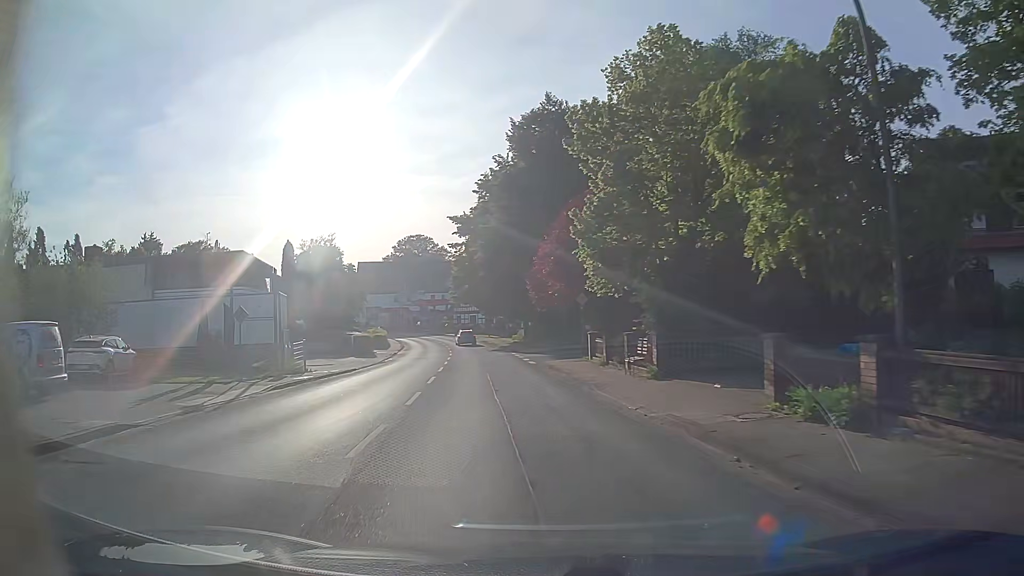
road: secondary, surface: asphalt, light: Day
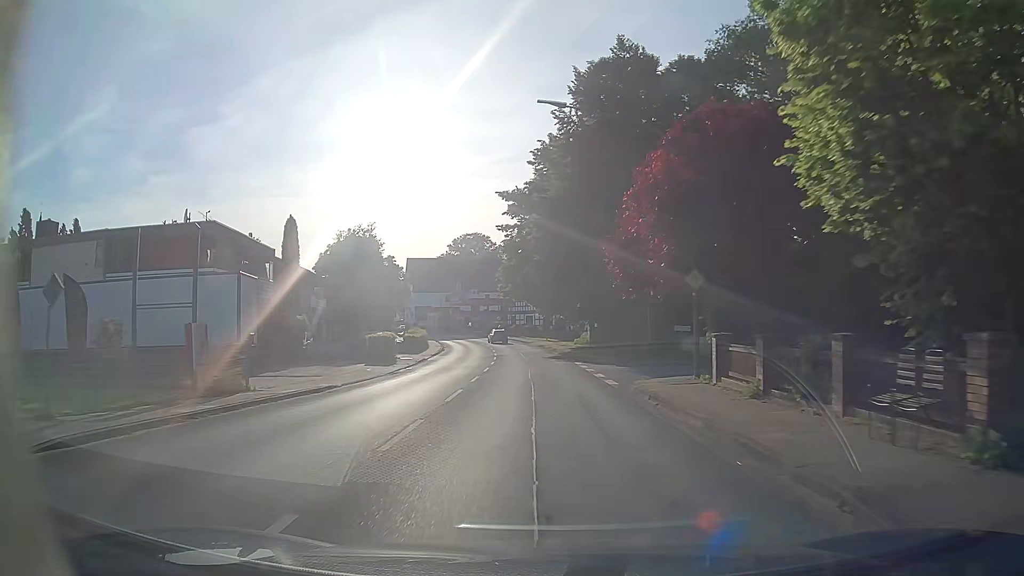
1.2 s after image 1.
(-0.8, +12.1) m; -6°
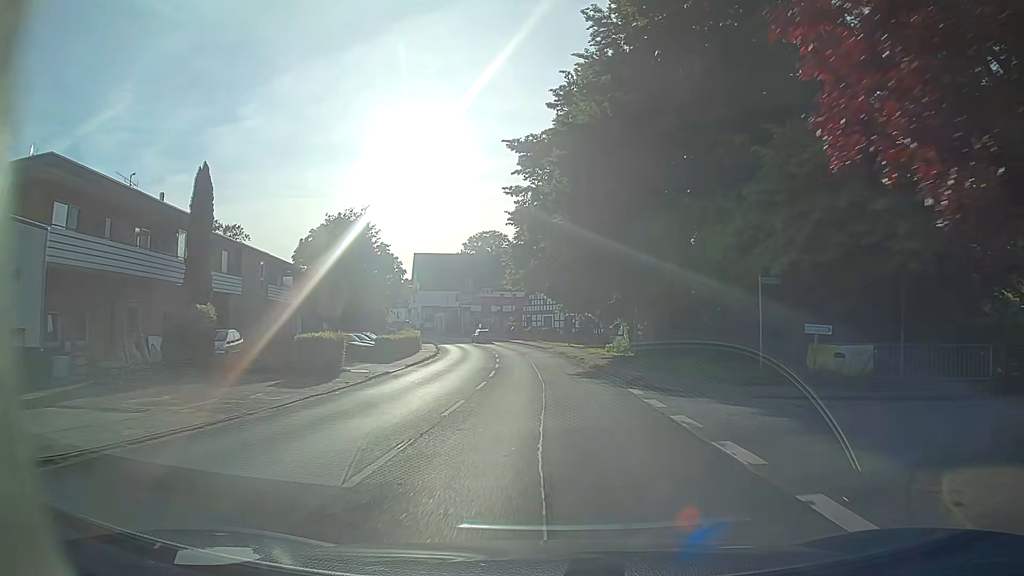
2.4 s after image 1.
(-0.2, +14.7) m; -1°
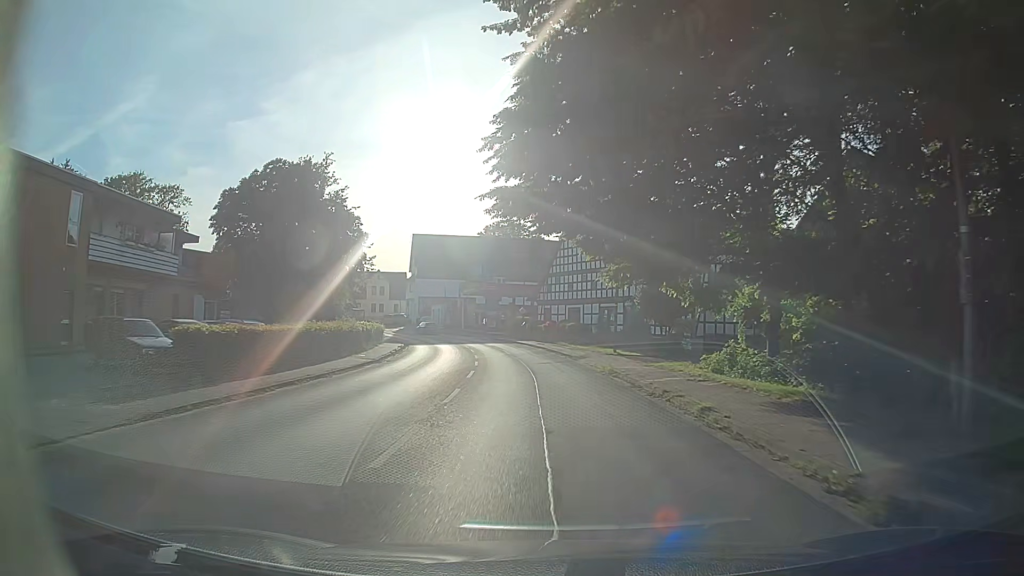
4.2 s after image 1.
(-0.5, +24.2) m; -2°
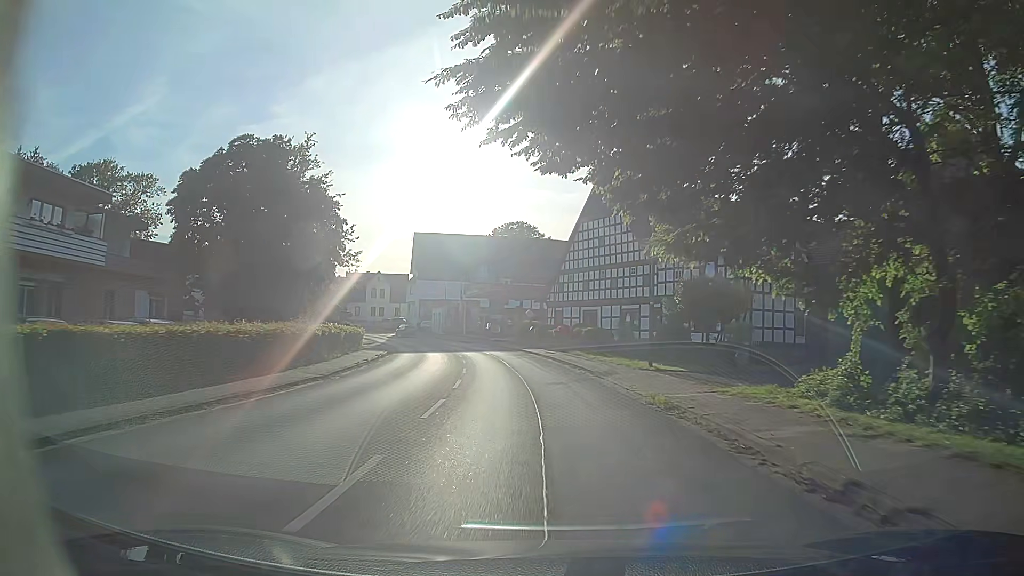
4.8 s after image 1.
(-0.1, +8.2) m; 0°
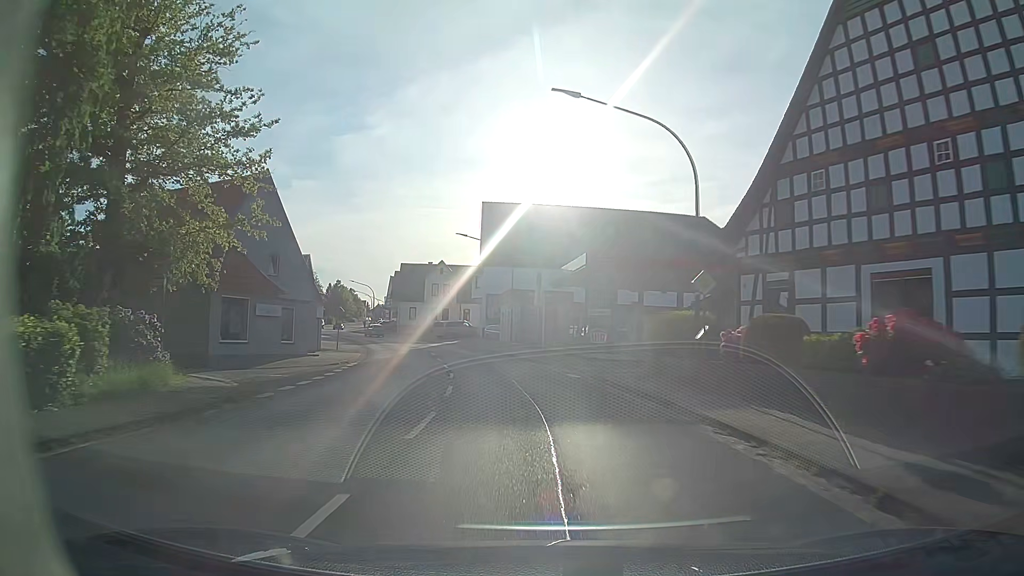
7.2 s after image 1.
(-2.4, +33.1) m; -9°
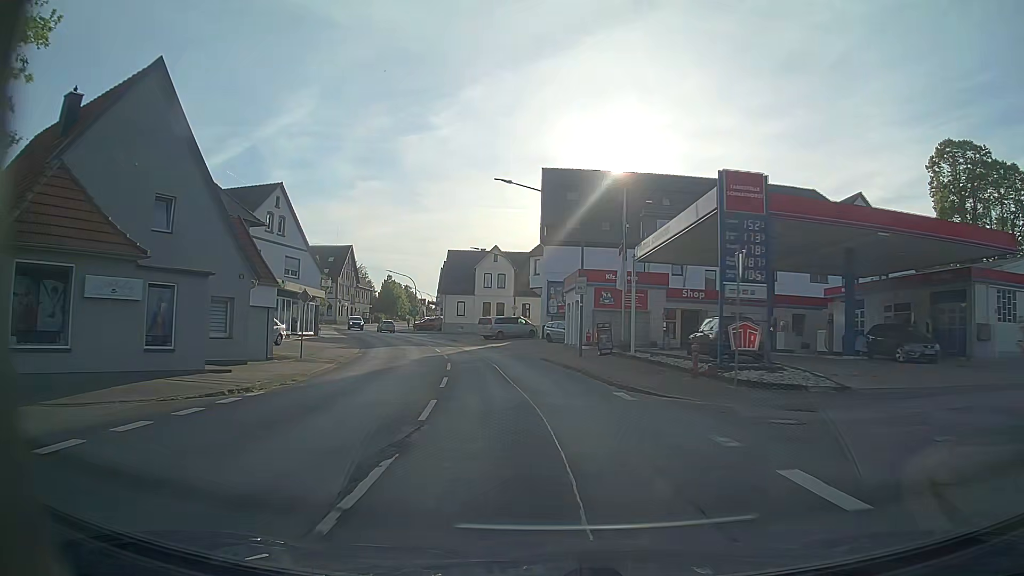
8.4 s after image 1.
(-0.8, +16.5) m; -6°
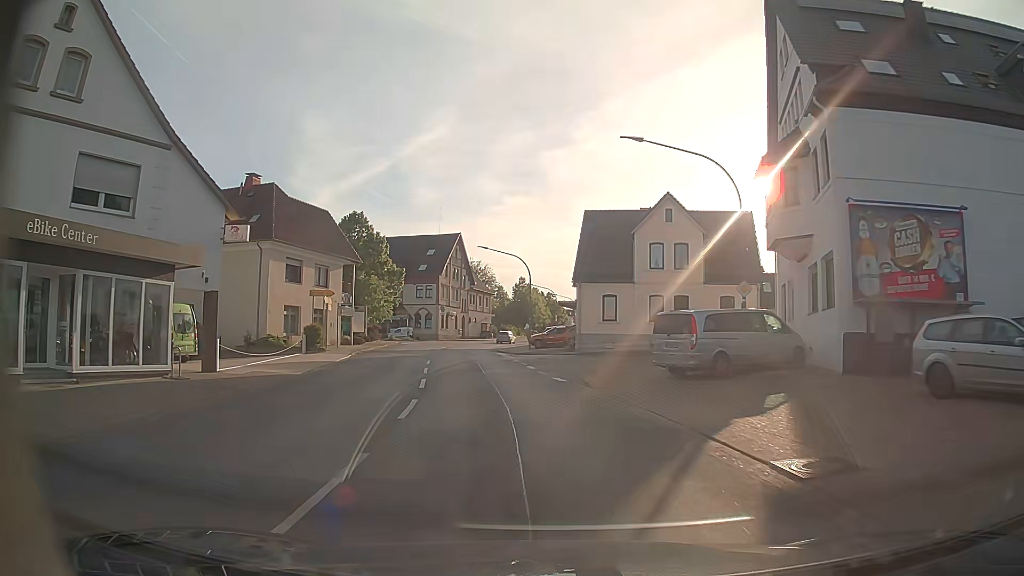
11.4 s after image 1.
(-3.8, +36.5) m; -12°
(-1, +10) (-1, +20) (+1, +30) (+8, +36) (+18, +37) (+28, +35) (+38, +33) (+47, +29) (+56, +26) (+66, +22) m
